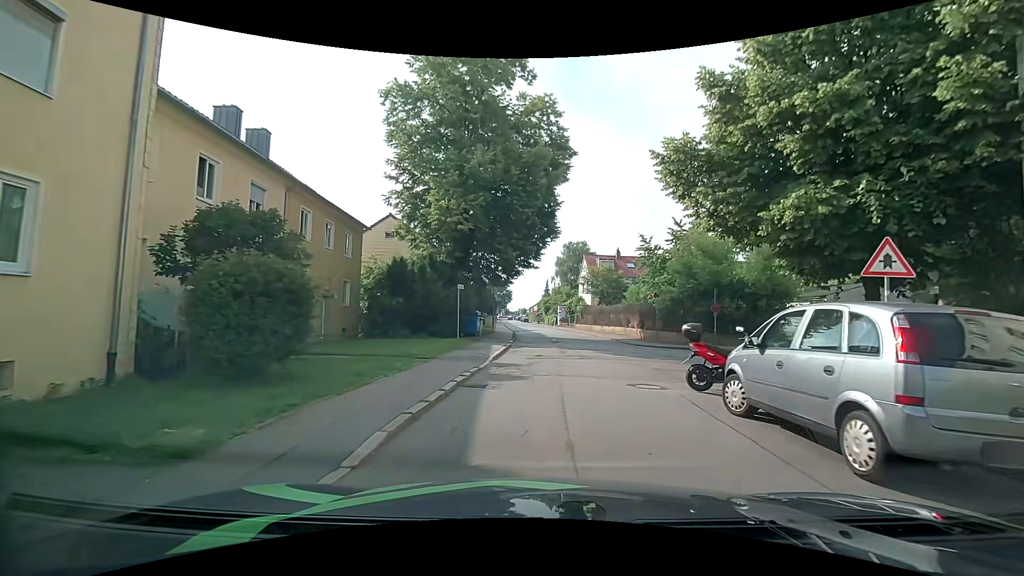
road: residential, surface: asphalt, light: Day
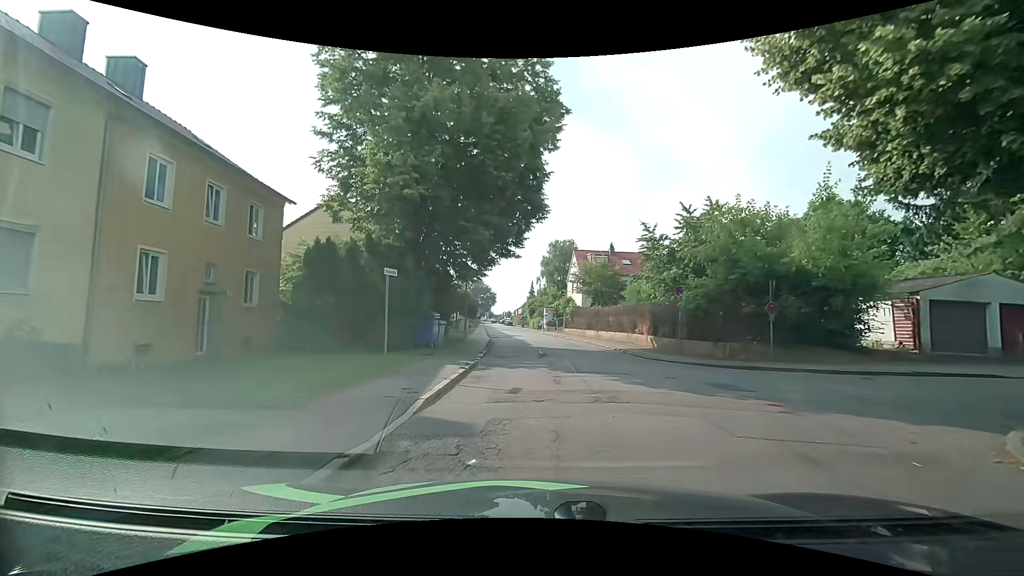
(0.0, +7.5) m; +1°
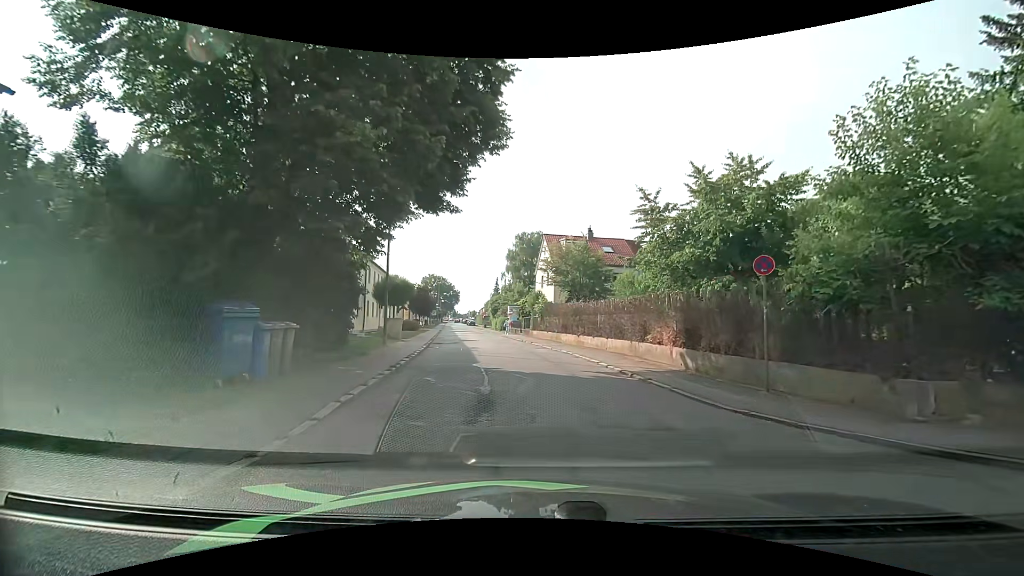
(+0.5, +10.7) m; +5°
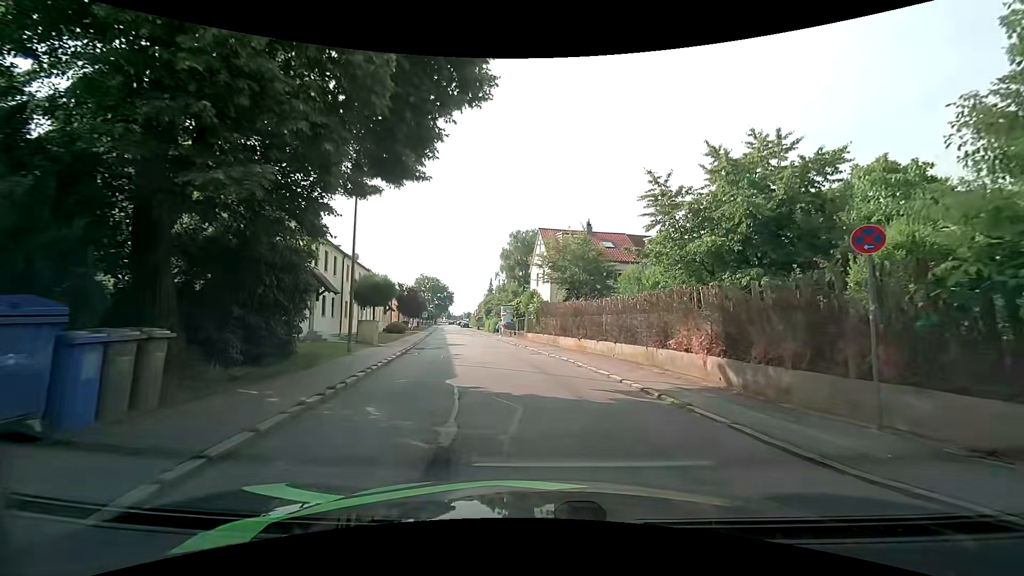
(0.0, +3.5) m; +1°
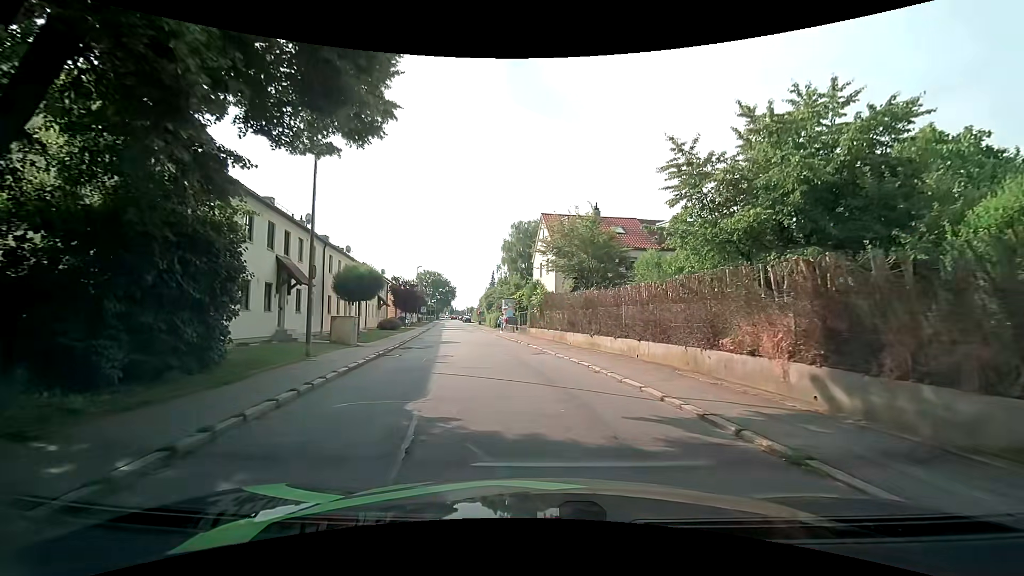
(0.0, +3.7) m; +1°
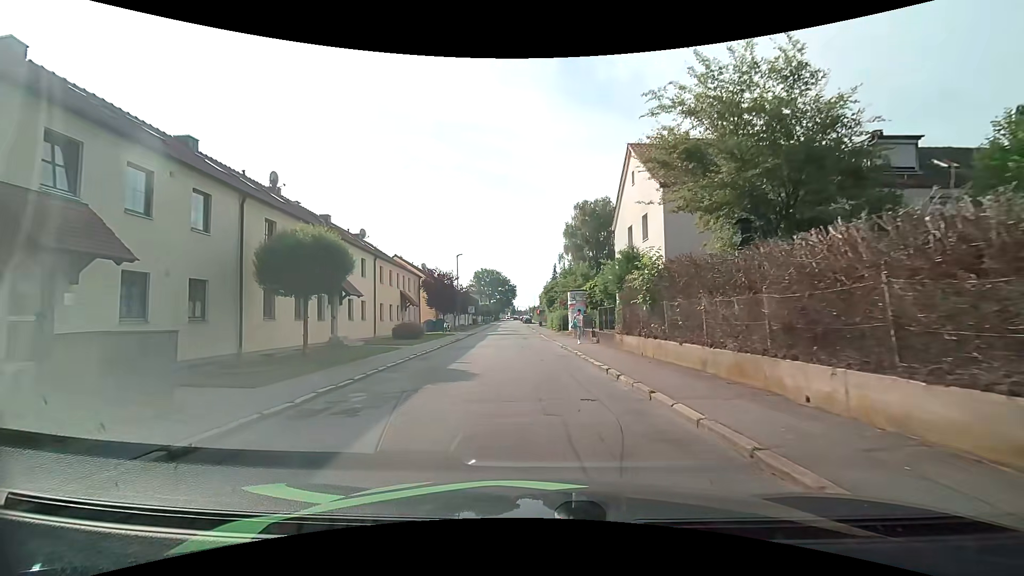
(-1.4, +15.2) m; -9°
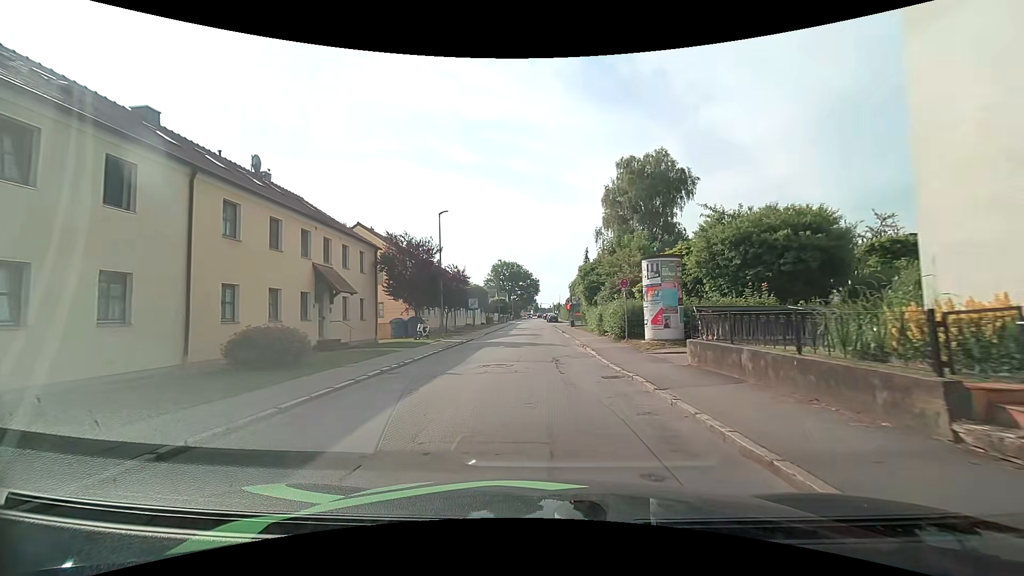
(-0.8, +20.5) m; -3°
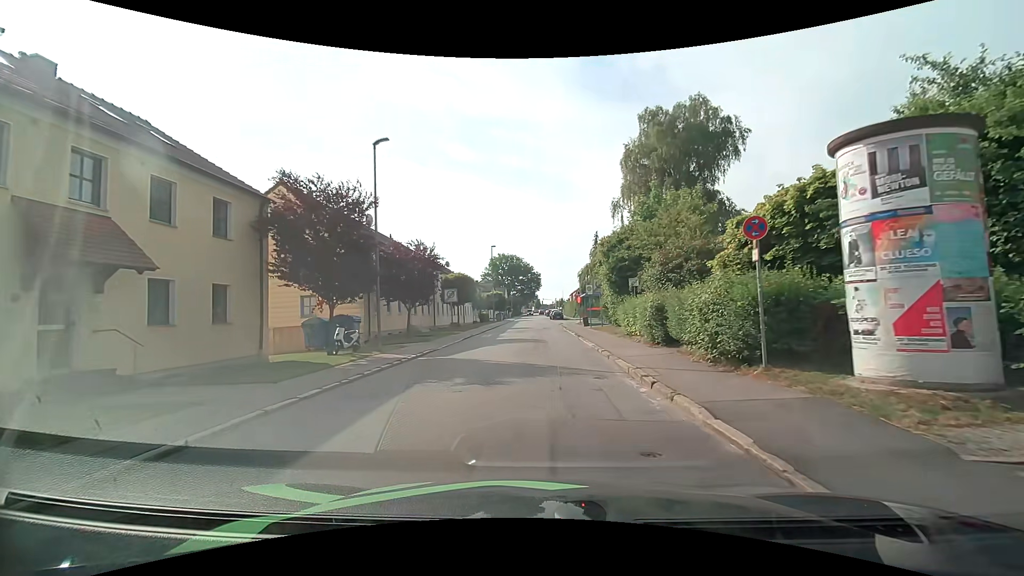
(-0.1, +12.7) m; 0°
(0, +10) (0, +20) (0, +30) (0, +40) (0, +50) (0, +60) (0, +70) (0, +80) (-1, +90) (-1, +100) m
